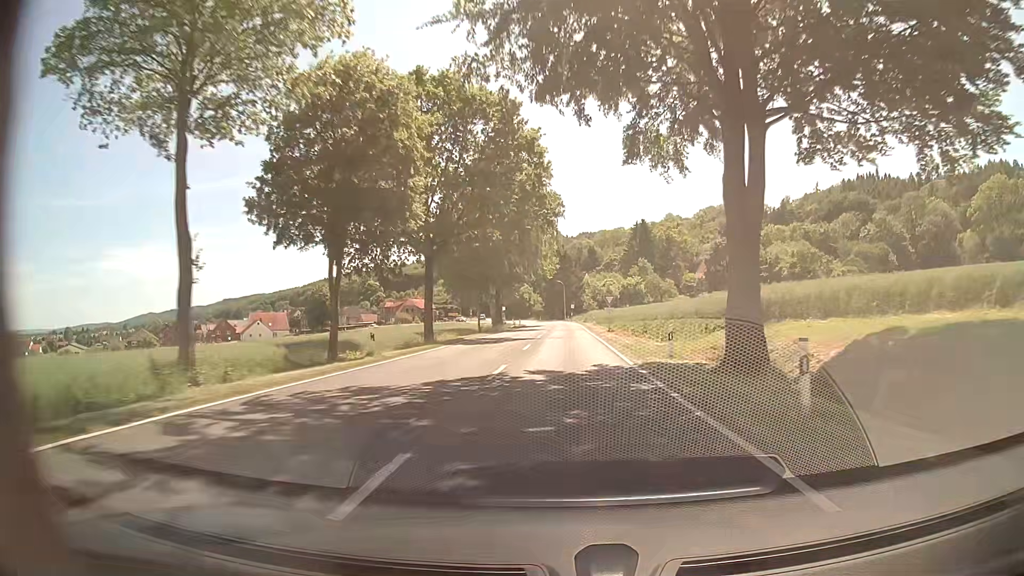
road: tertiary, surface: asphalt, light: Day
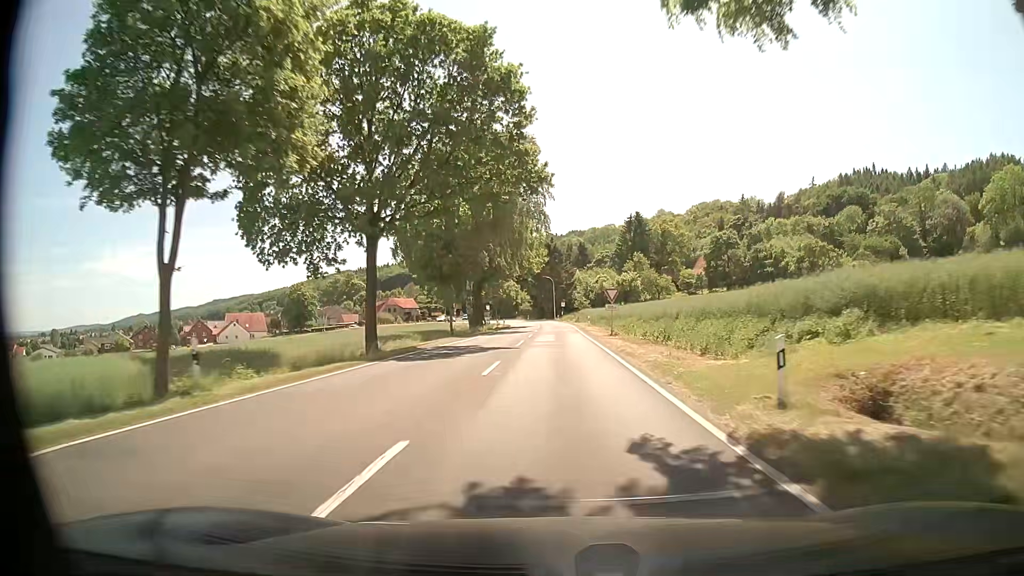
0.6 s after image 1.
(+0.2, +10.9) m; +1°
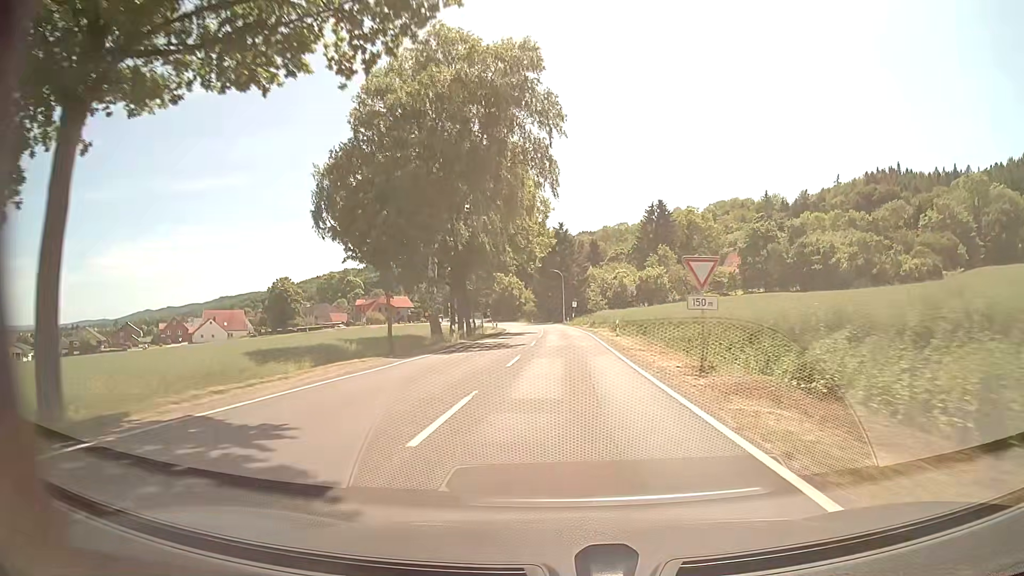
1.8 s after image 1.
(-0.1, +21.8) m; -1°
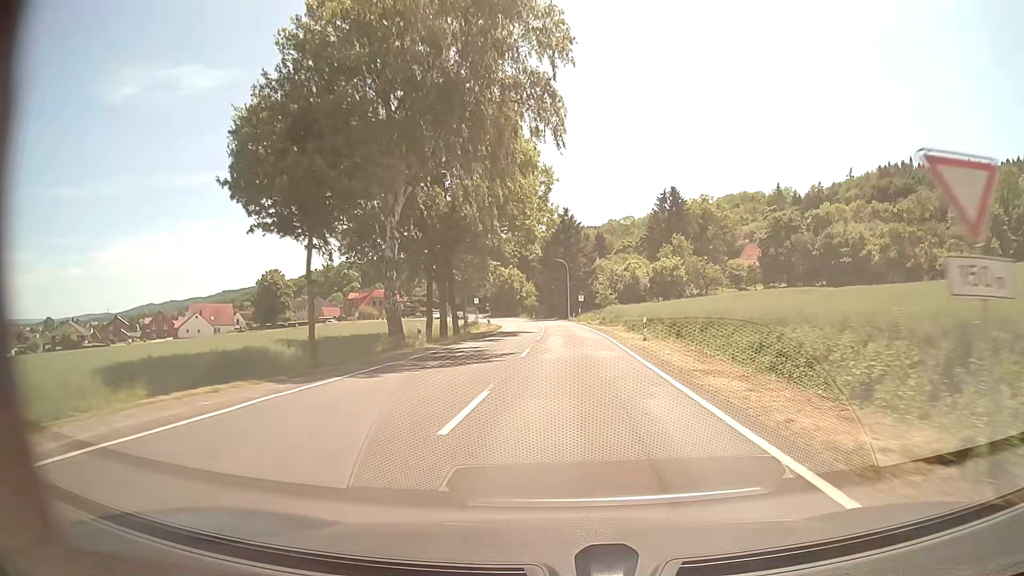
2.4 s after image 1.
(0.0, +10.7) m; -1°
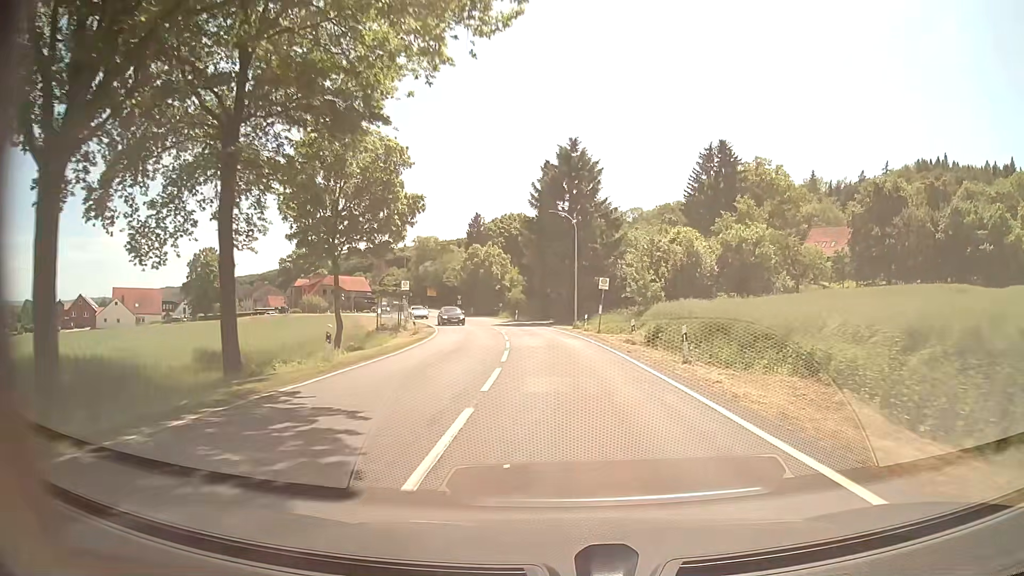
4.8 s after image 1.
(+0.2, +38.9) m; 0°
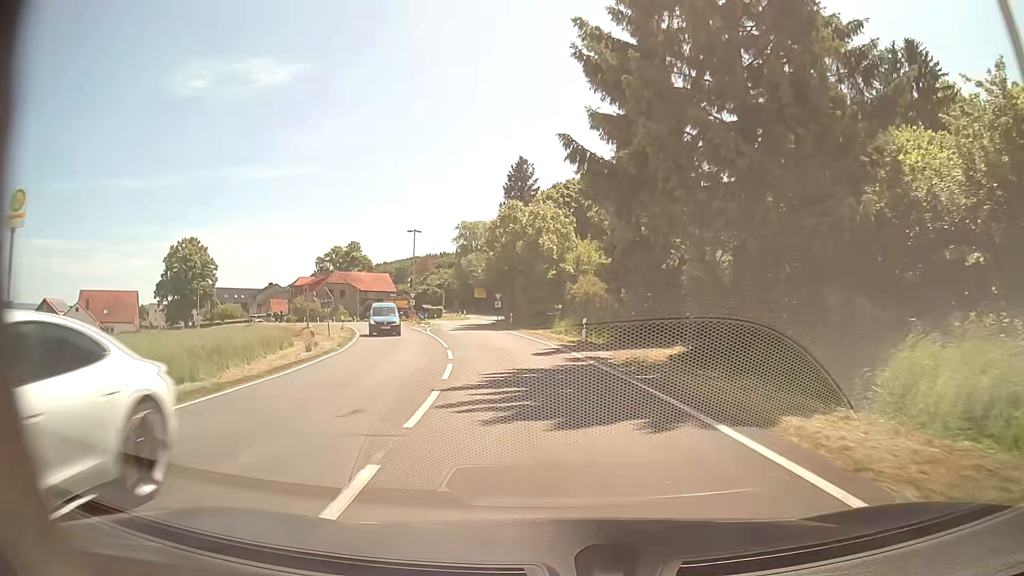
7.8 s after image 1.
(-1.5, +39.0) m; -6°
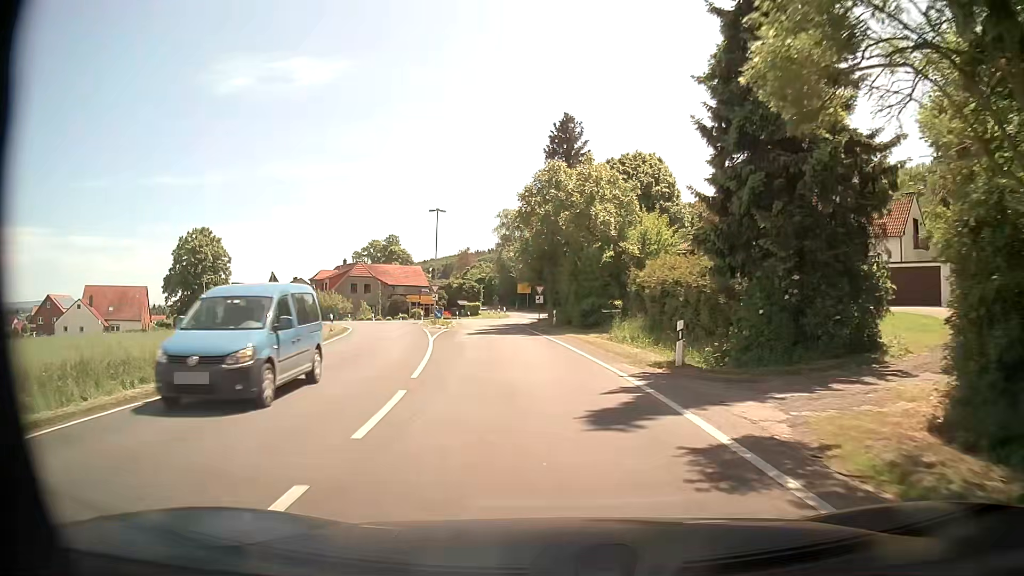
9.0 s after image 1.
(-0.4, +12.7) m; -4°
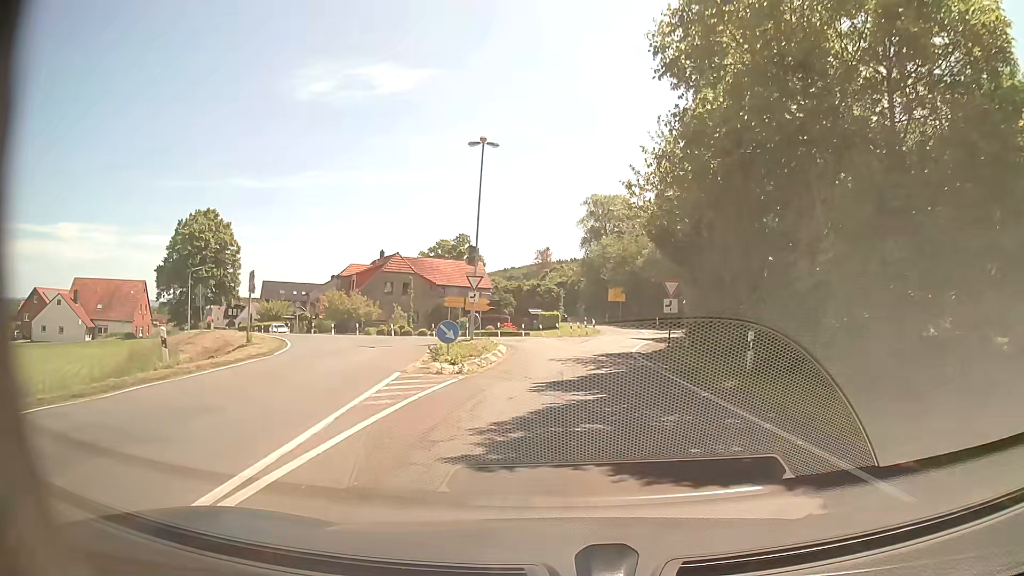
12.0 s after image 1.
(-2.6, +25.6) m; -7°
(0, +10) (+1, +20) (+2, +30) (+3, +40) (+6, +49) (+9, +59) (+9, +69) (+7, +79) (+4, +88) (+1, +98) m
